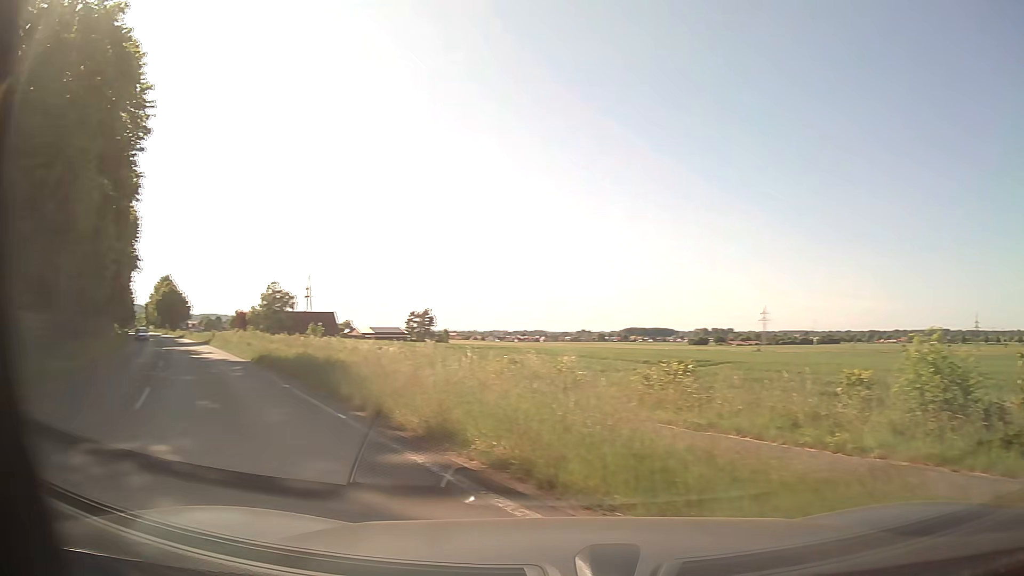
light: Day
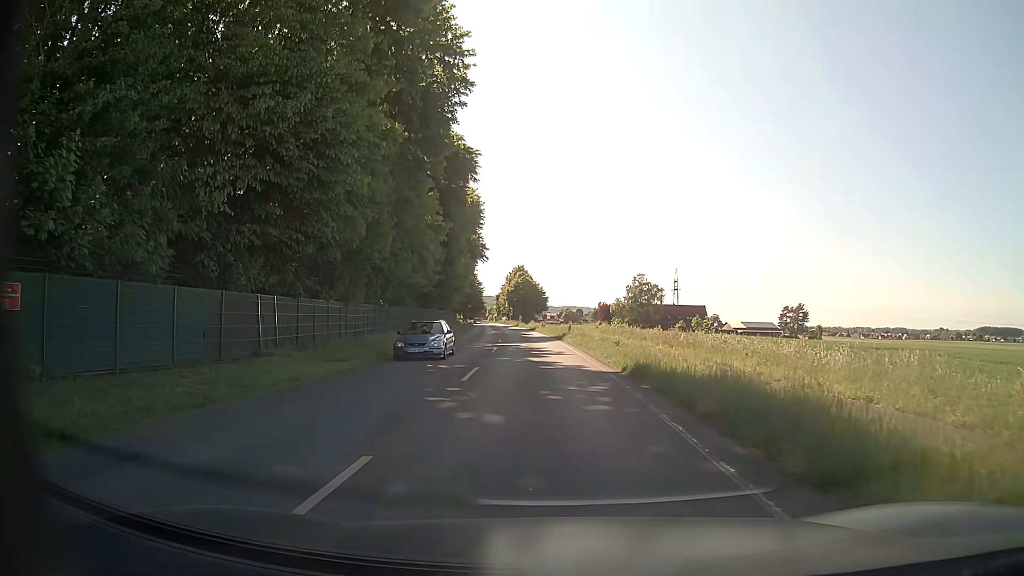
(-3.6, +8.7) m; -33°
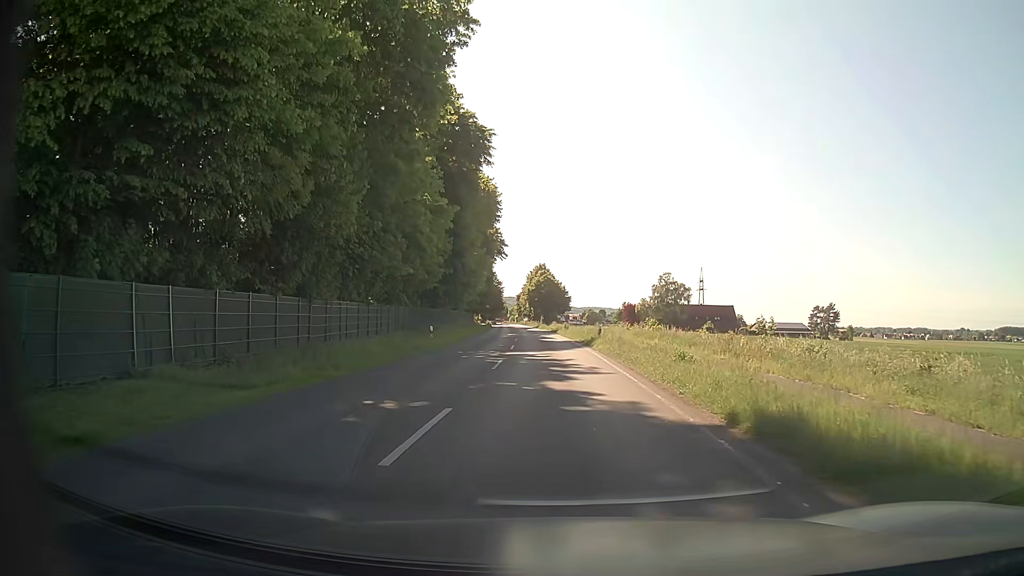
(-0.2, +8.7) m; -2°
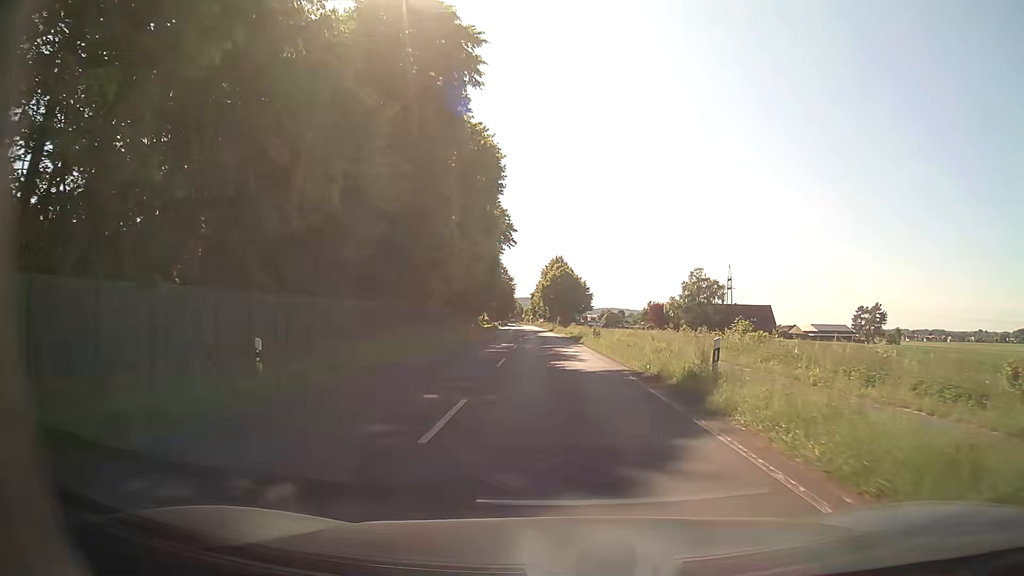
(-0.4, +23.4) m; -2°
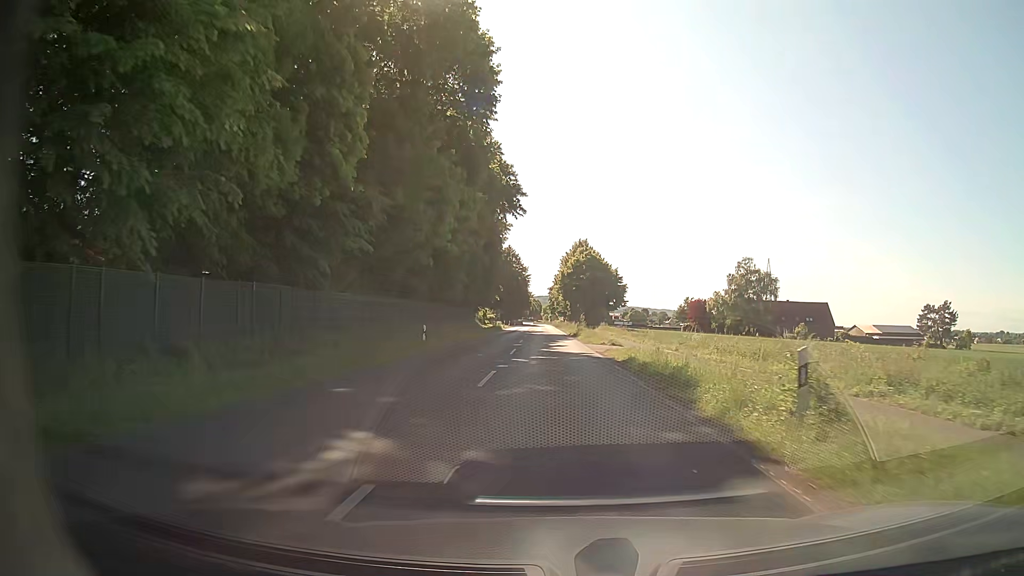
(-0.3, +30.5) m; -1°
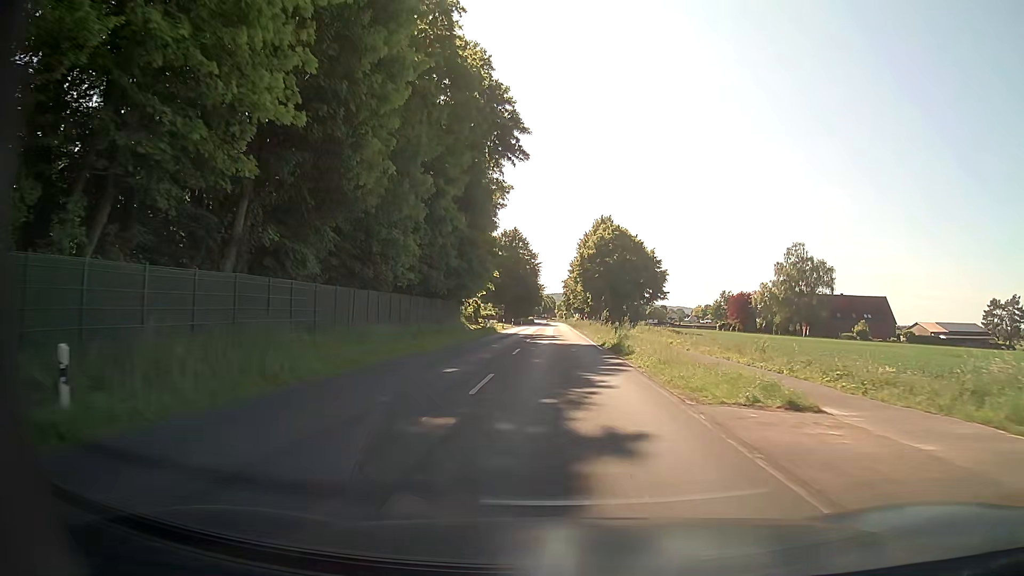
(-0.4, +26.2) m; -1°
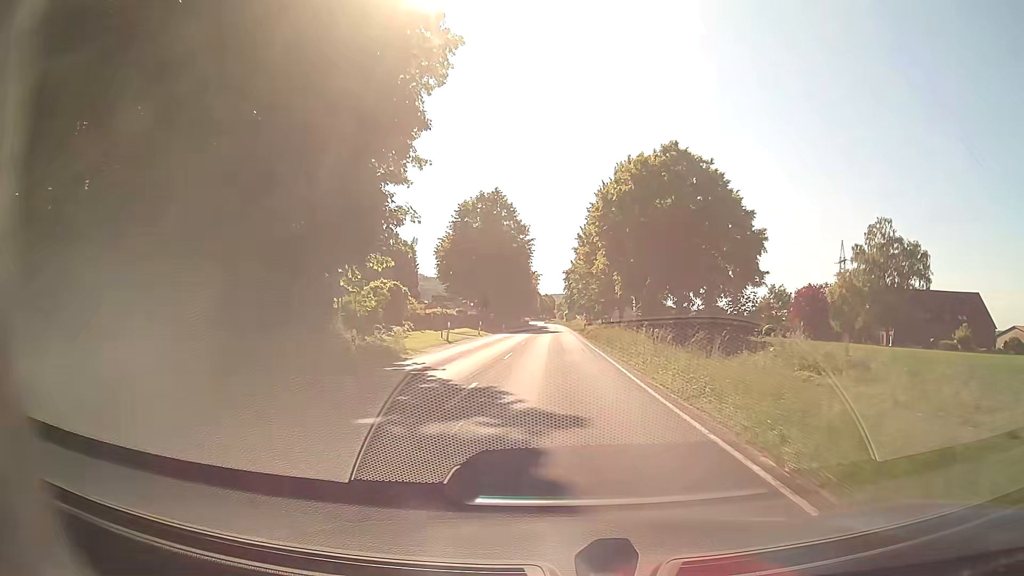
(-0.1, +38.0) m; 0°
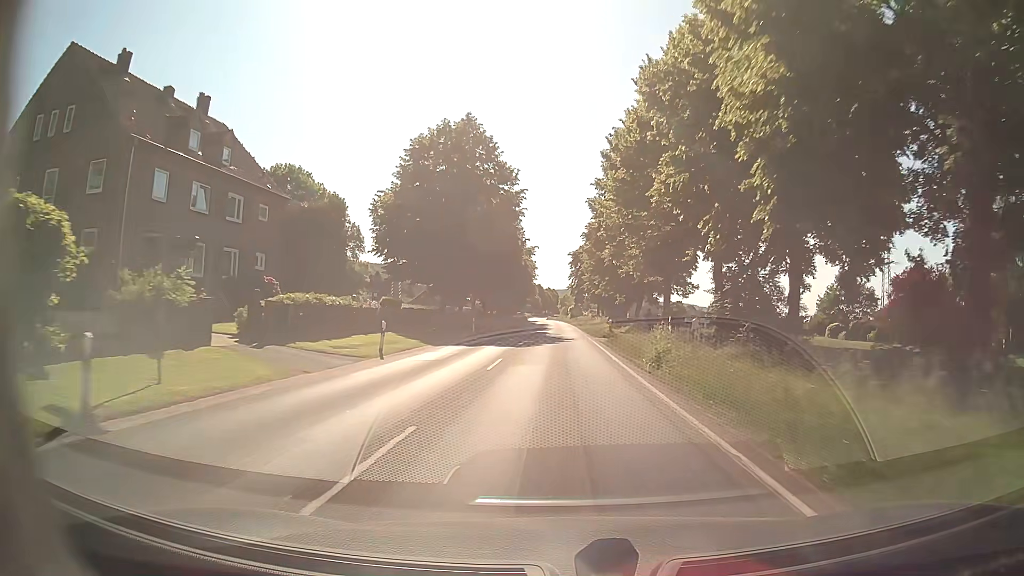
(-0.1, +30.0) m; 0°
(0, +10) (0, +20) (0, +30) (0, +40) (0, +50) (0, +60) (0, +70) (0, +80) (0, +90) (0, +100) m
